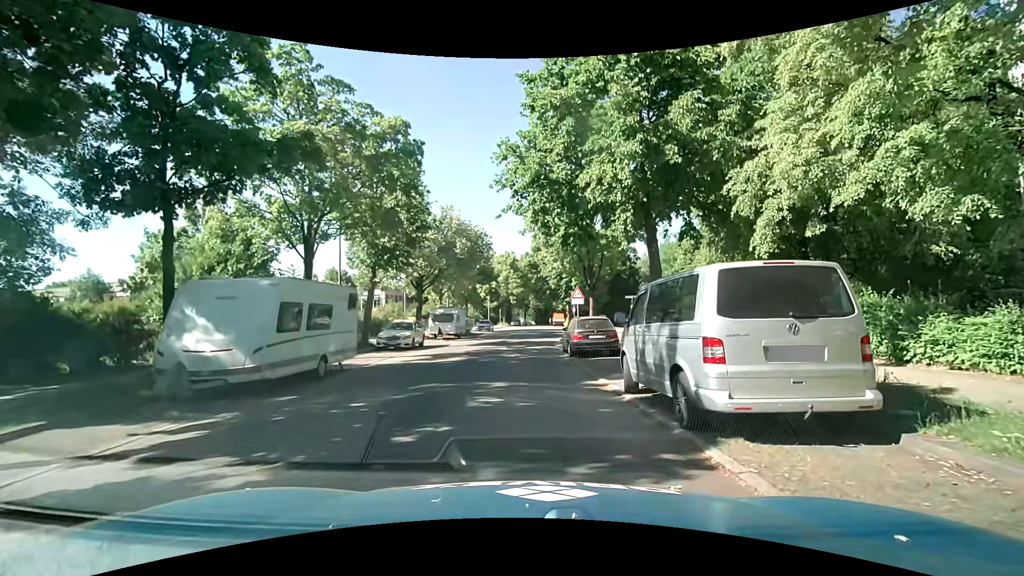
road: residential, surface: asphalt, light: Day
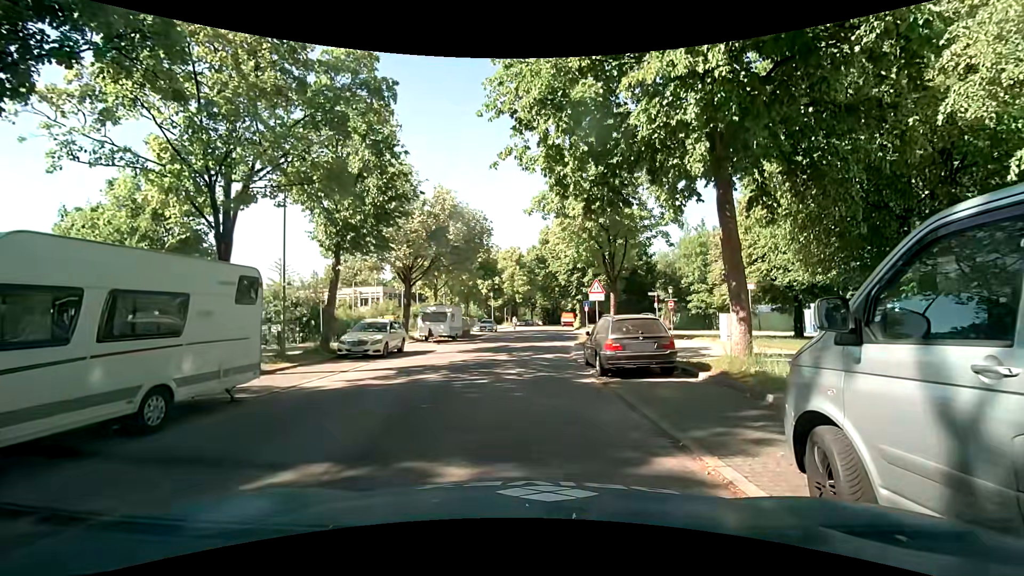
(0.0, +5.9) m; -1°
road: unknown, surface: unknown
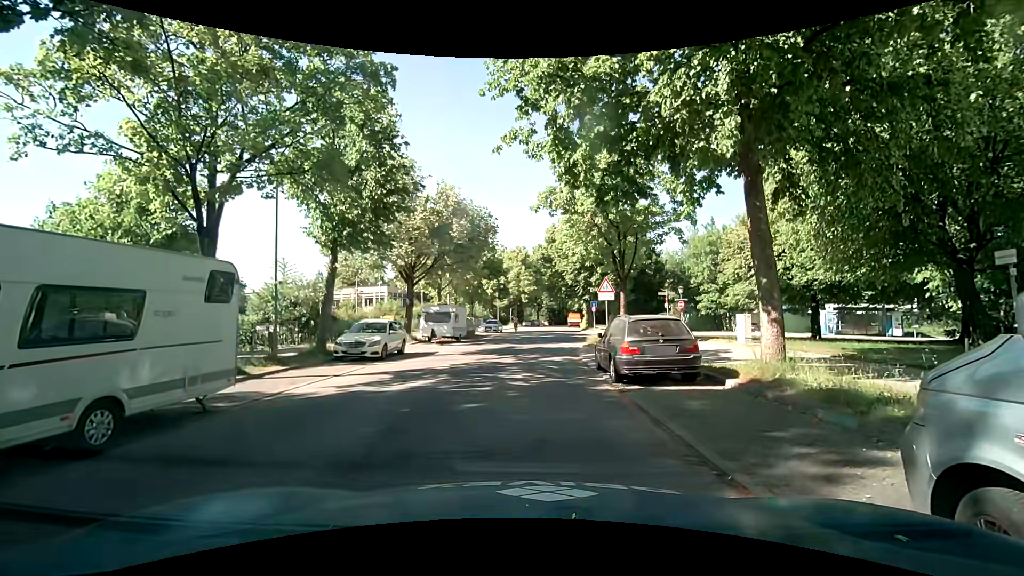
(0.0, +1.1) m; 0°
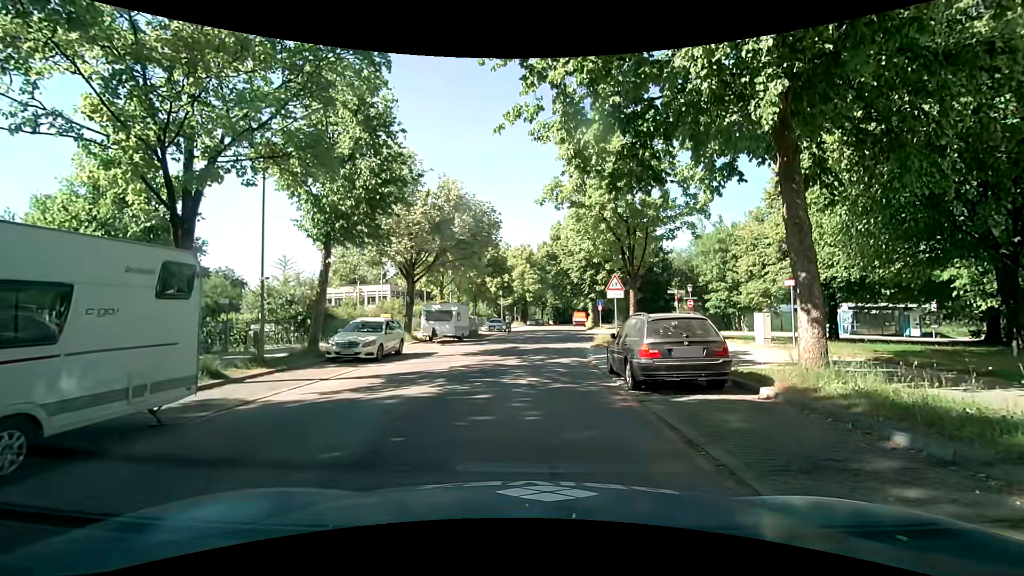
(0.0, +1.1) m; 0°
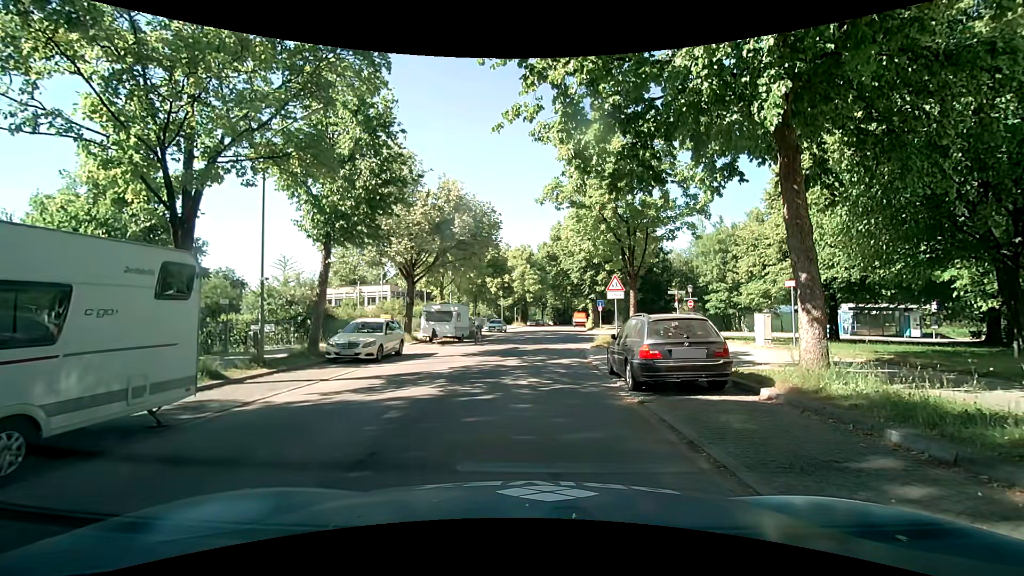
(0.0, +0.1) m; 0°
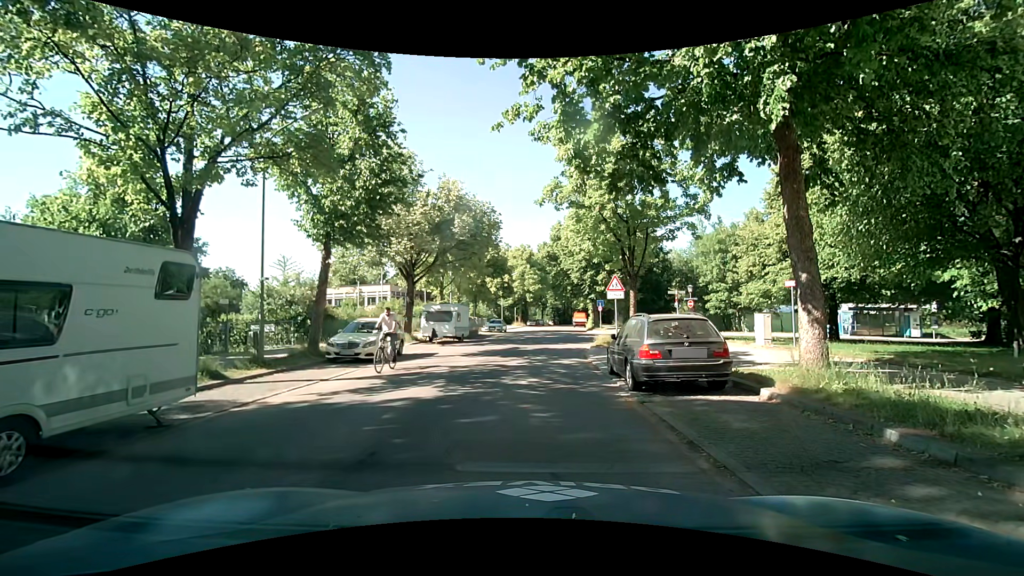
(0.0, 0.0) m; 0°
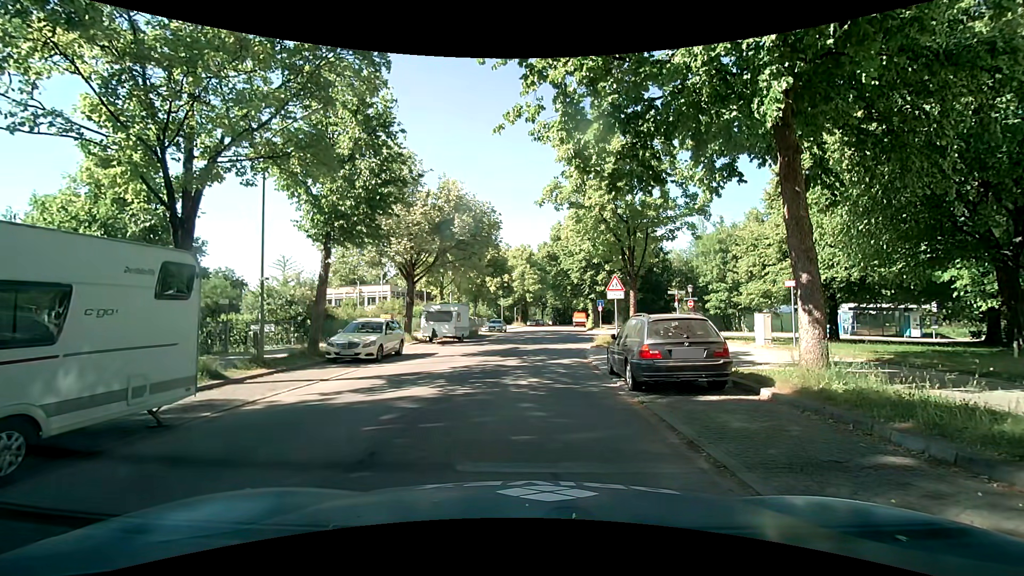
(0.0, 0.0) m; 0°
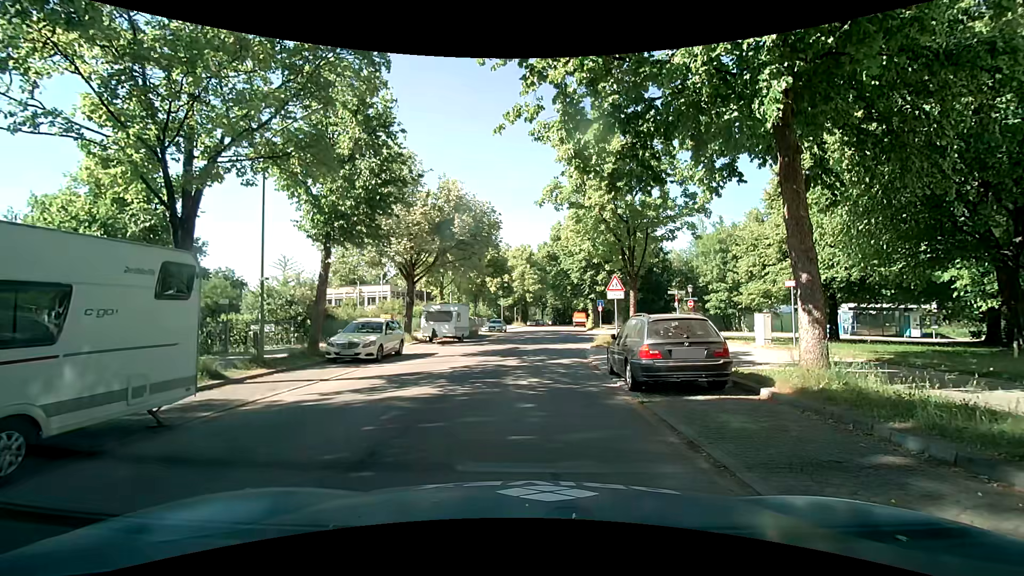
(0.0, 0.0) m; 0°
